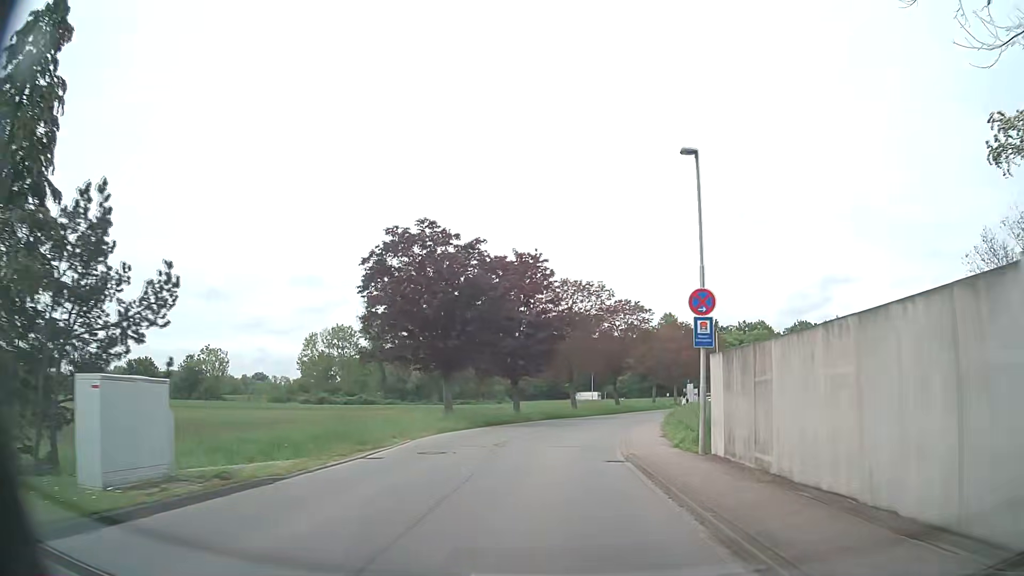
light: Day
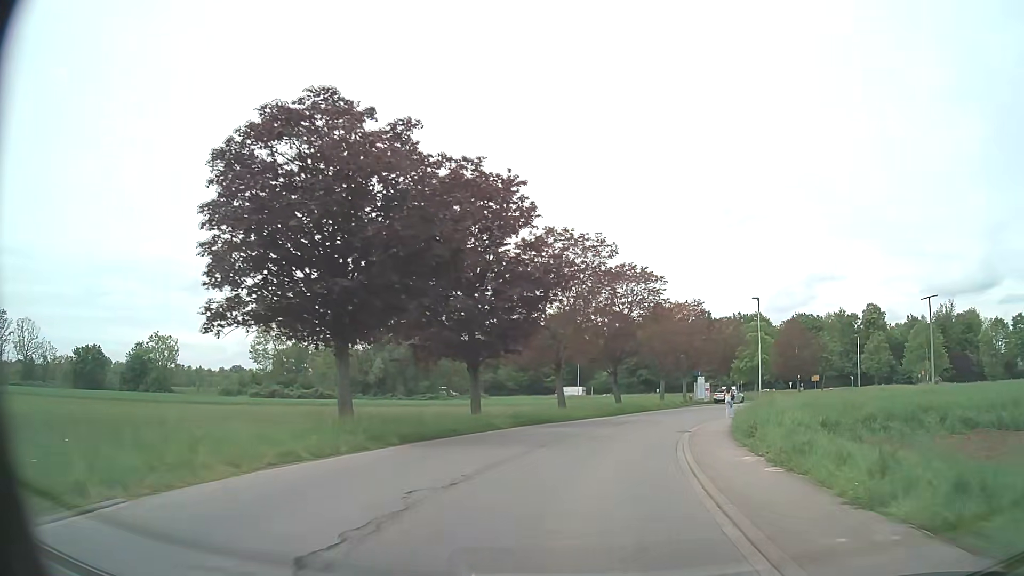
(0.0, +14.5) m; +1°
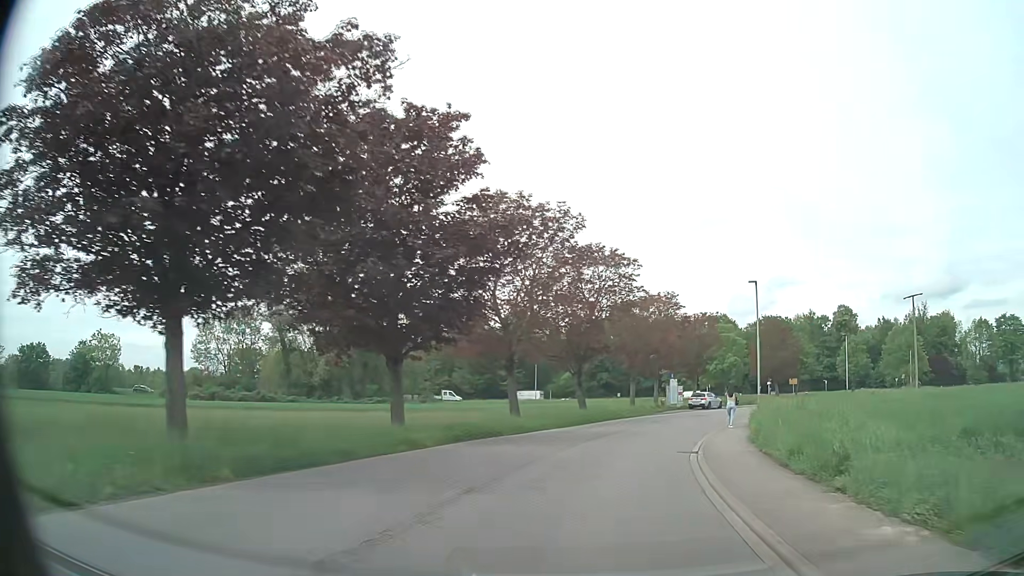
(+0.2, +7.0) m; +3°
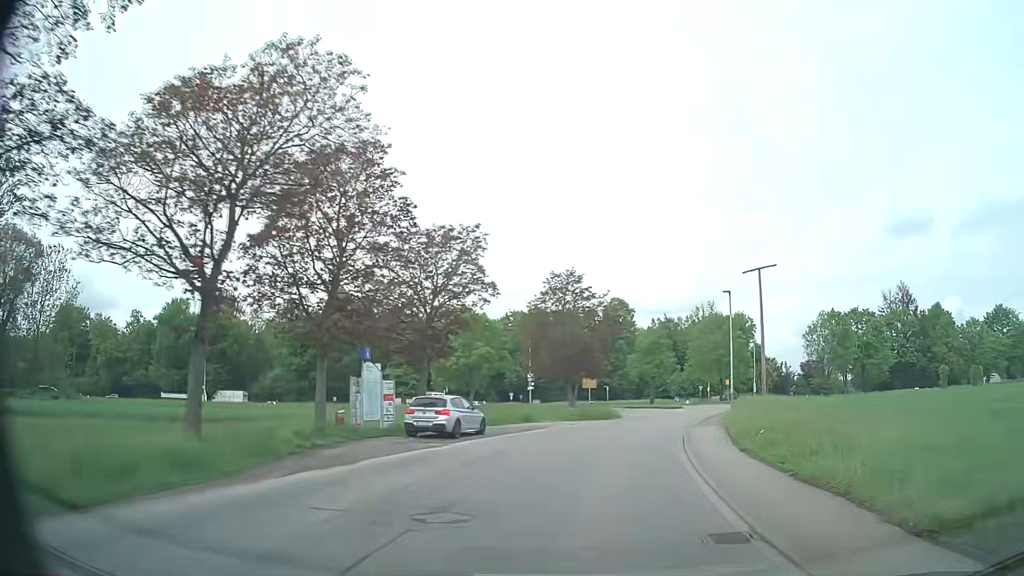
(+6.7, +32.4) m; +23°
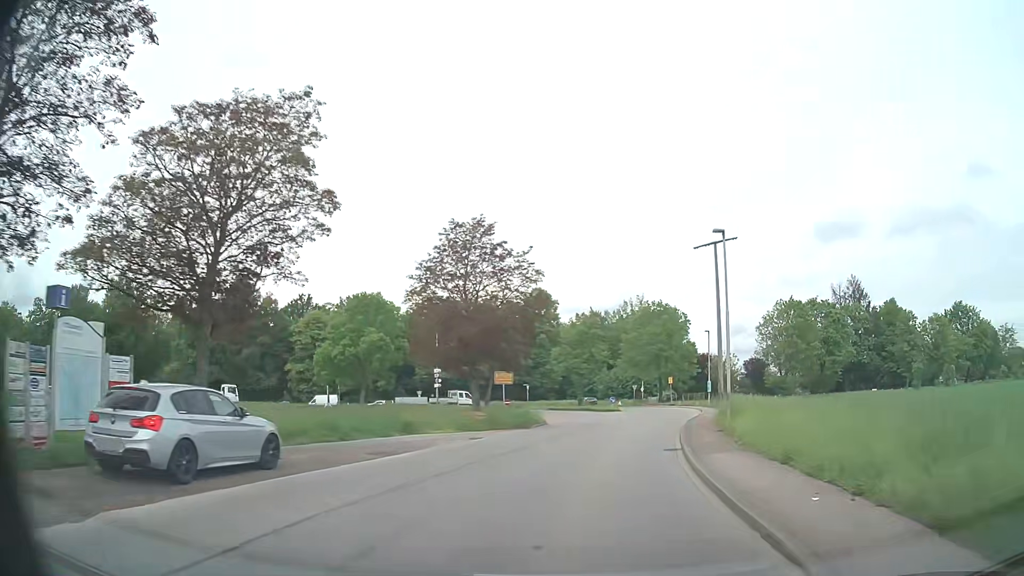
(+0.8, +13.0) m; +6°
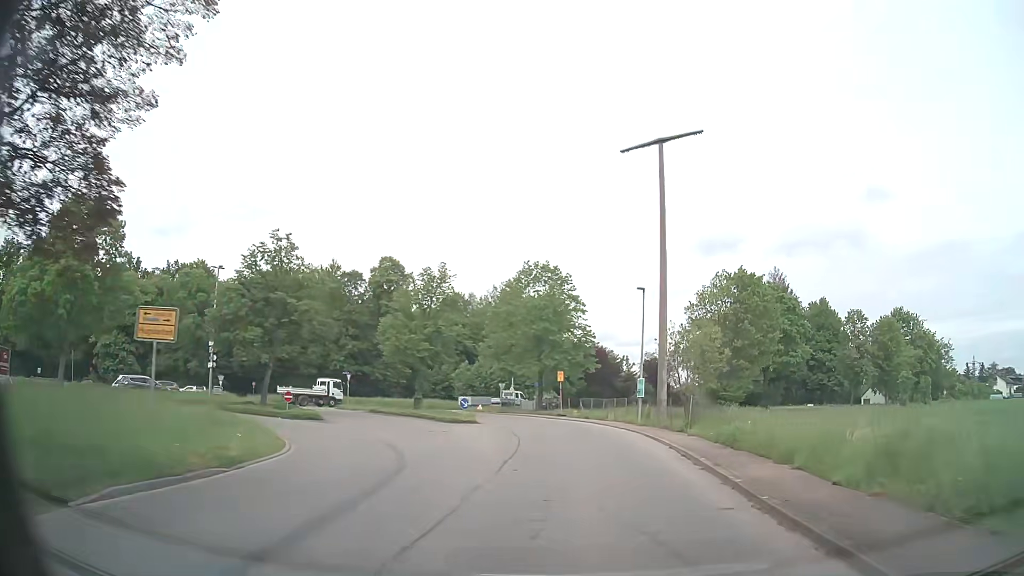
(+2.7, +25.8) m; +12°
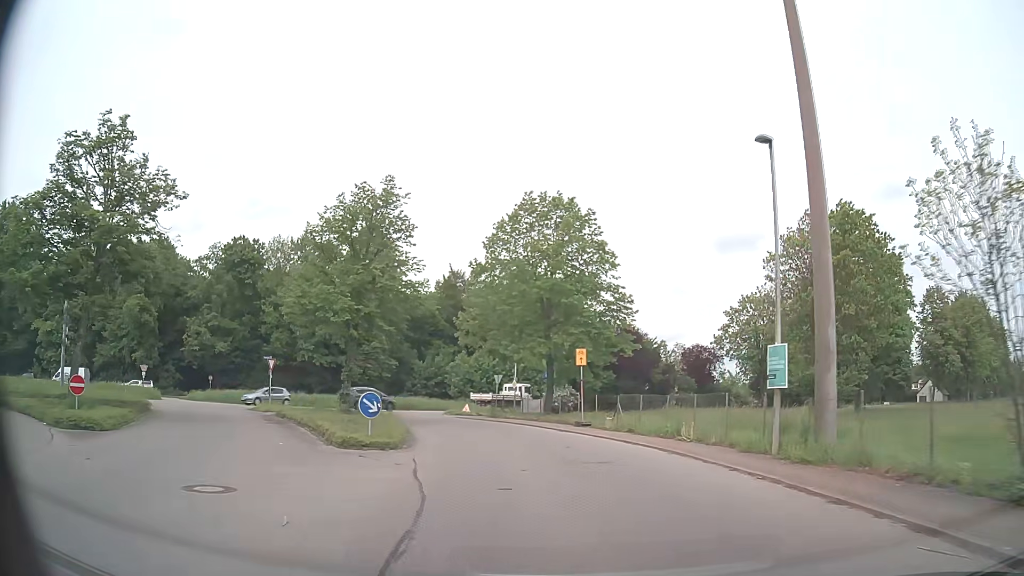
(+0.1, +18.8) m; -2°
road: unclassified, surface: asphalt
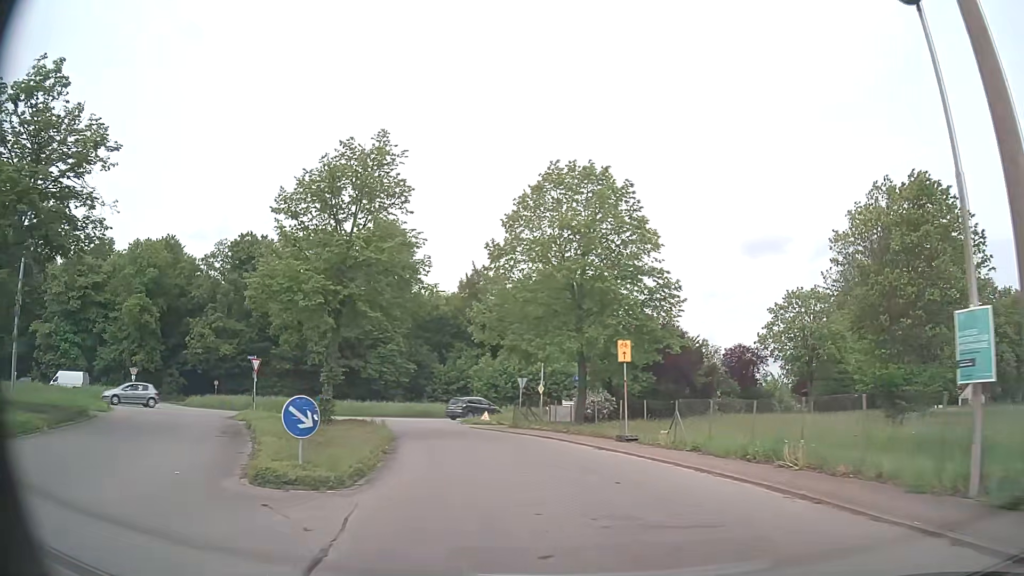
(-0.1, +6.0) m; -2°
(-1, +10) (-2, +20) (-6, +29) (-14, +35) (-23, +35) (-31, +30) (-38, +22) (-44, +14) (-51, +7) (-58, 0) m
